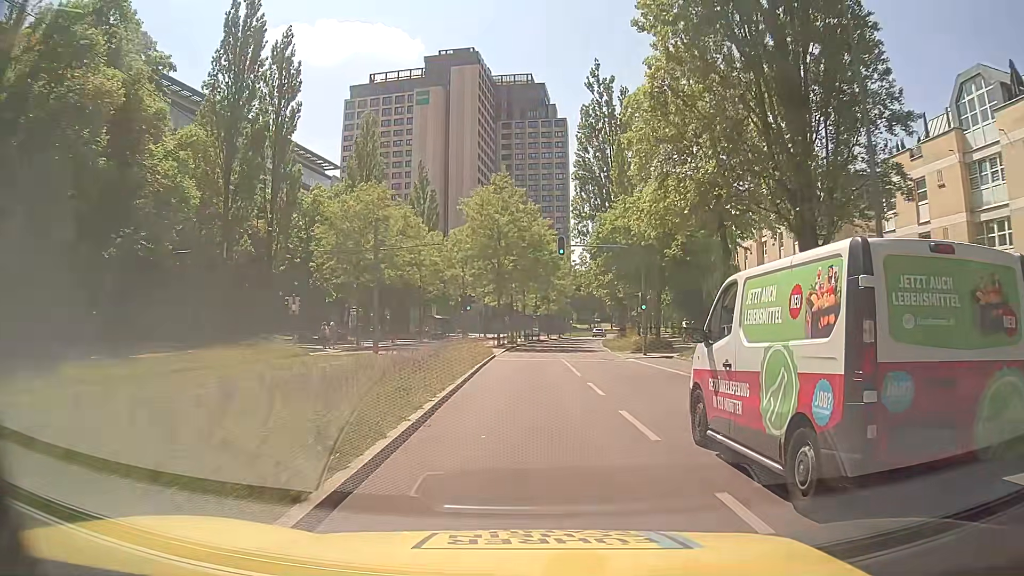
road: secondary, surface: asphalt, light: Day
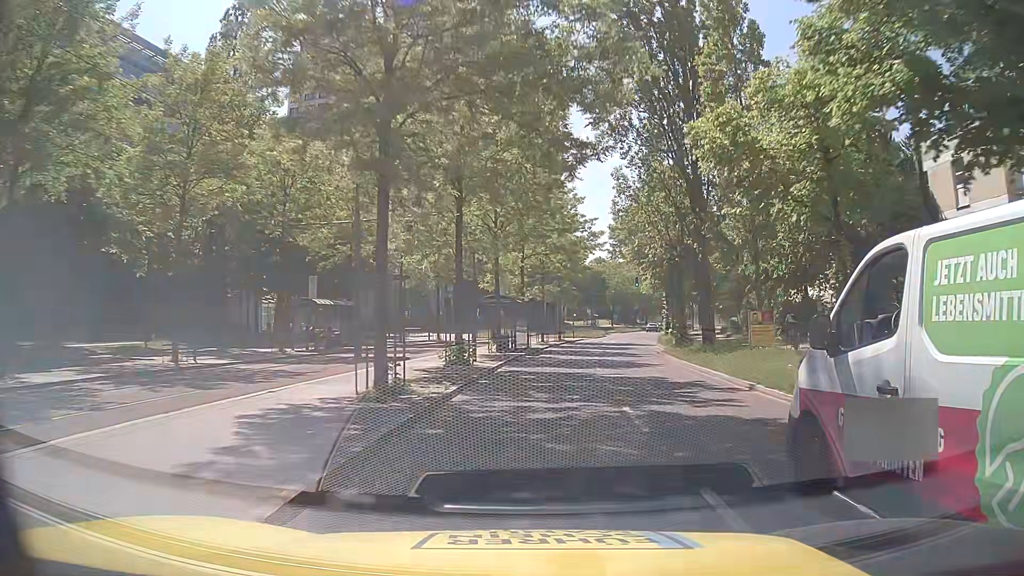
(+0.4, +35.9) m; +2°
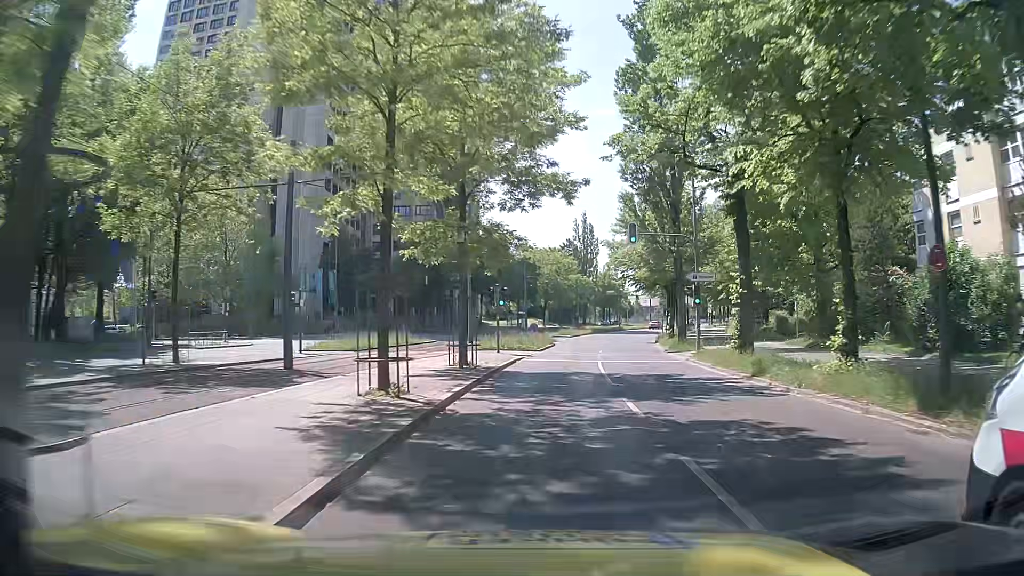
(+1.7, +35.1) m; +6°
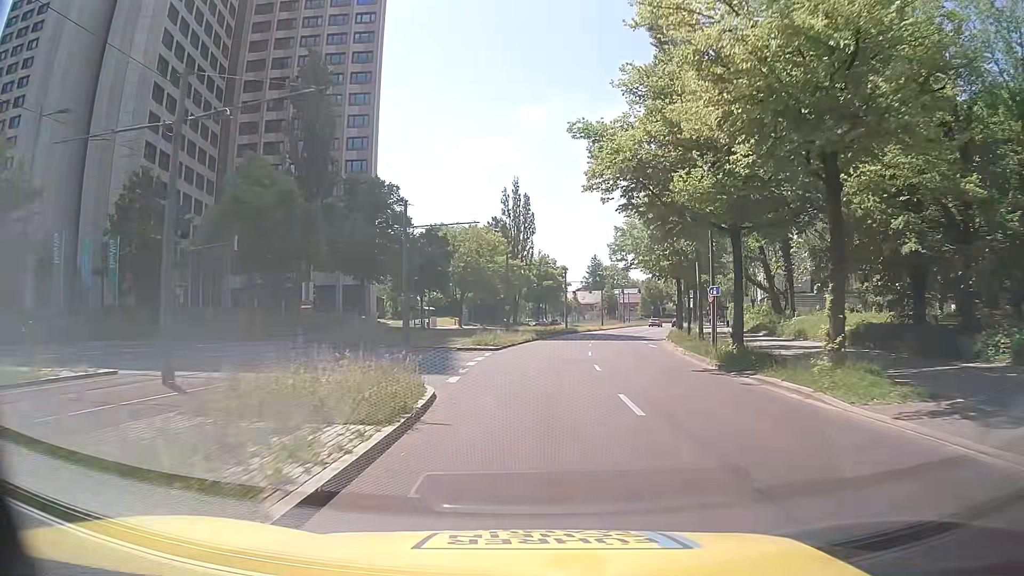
(+2.3, +33.9) m; +7°
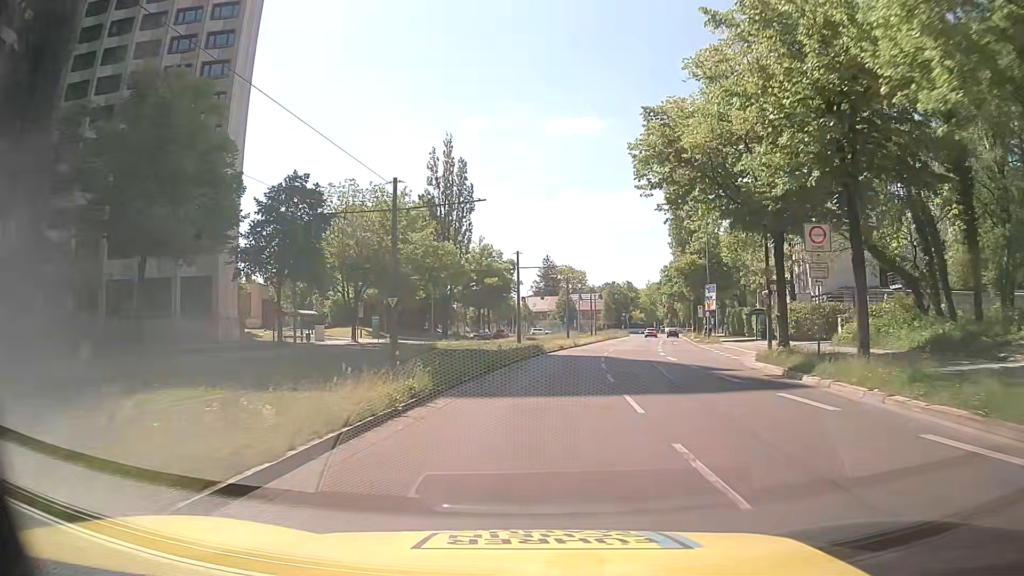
(+1.0, +32.0) m; +4°
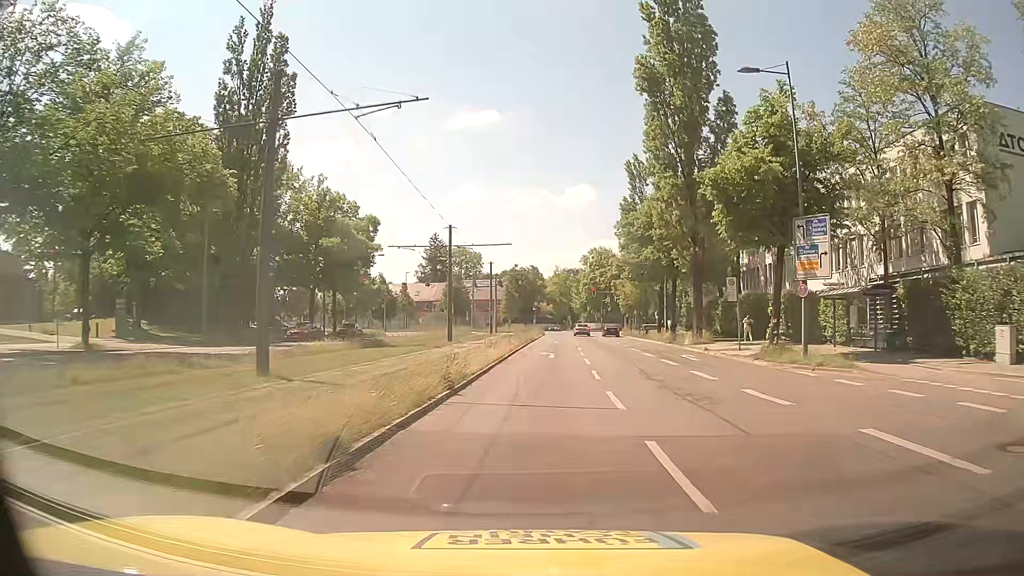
(+2.7, +36.1) m; +9°
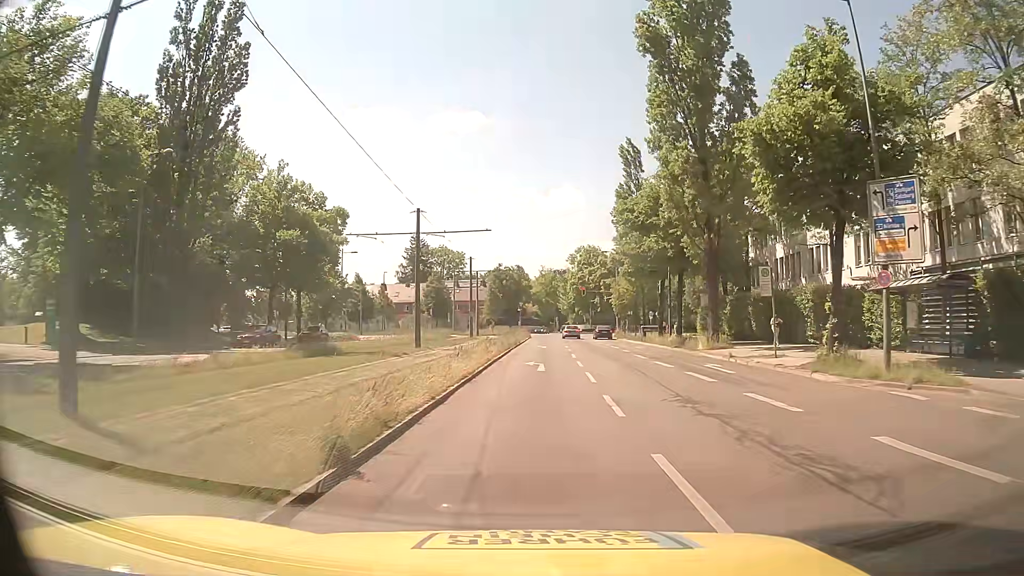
(+0.1, +6.6) m; +2°
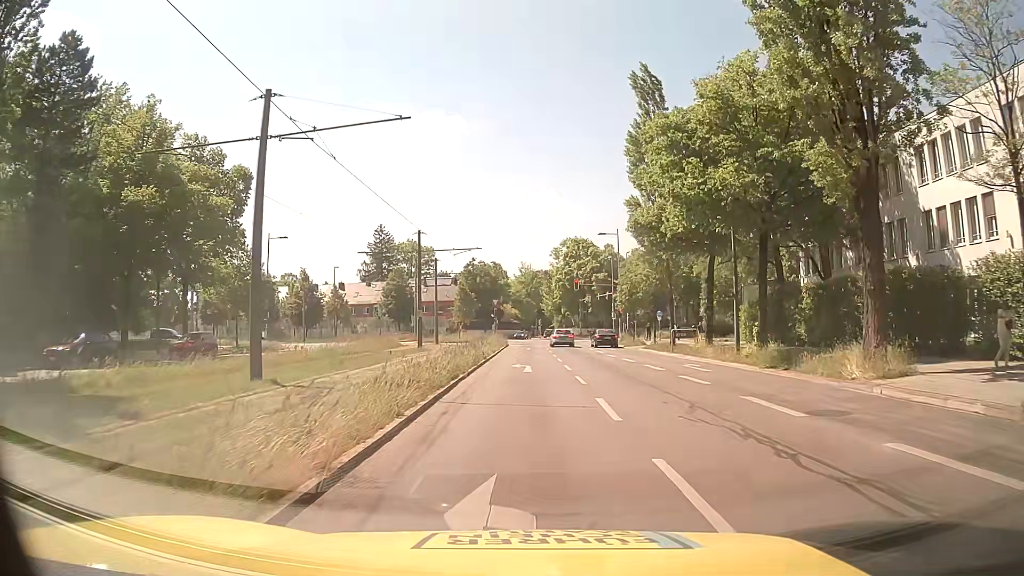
(+0.1, +18.4) m; +1°
